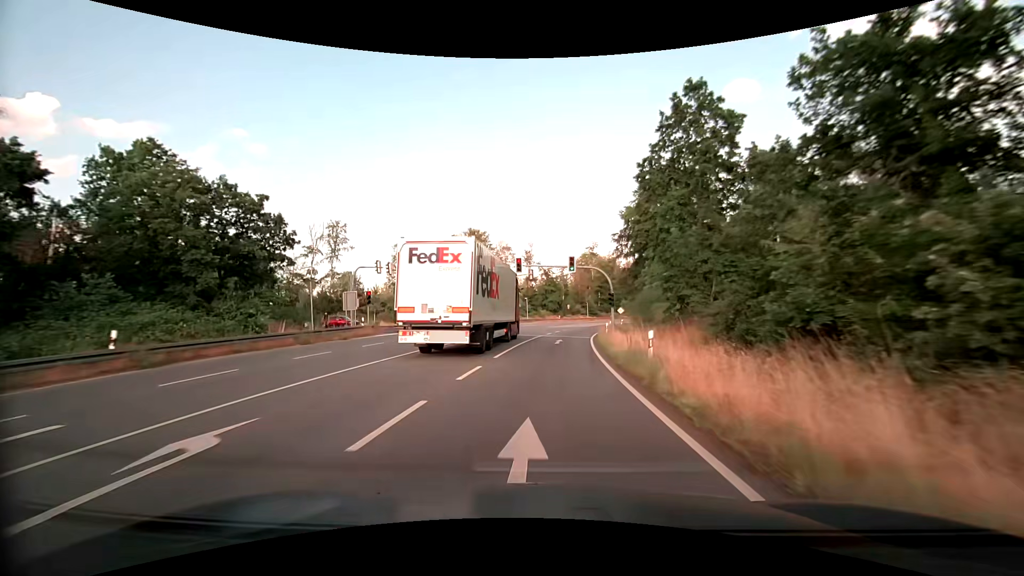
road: primary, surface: asphalt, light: Day
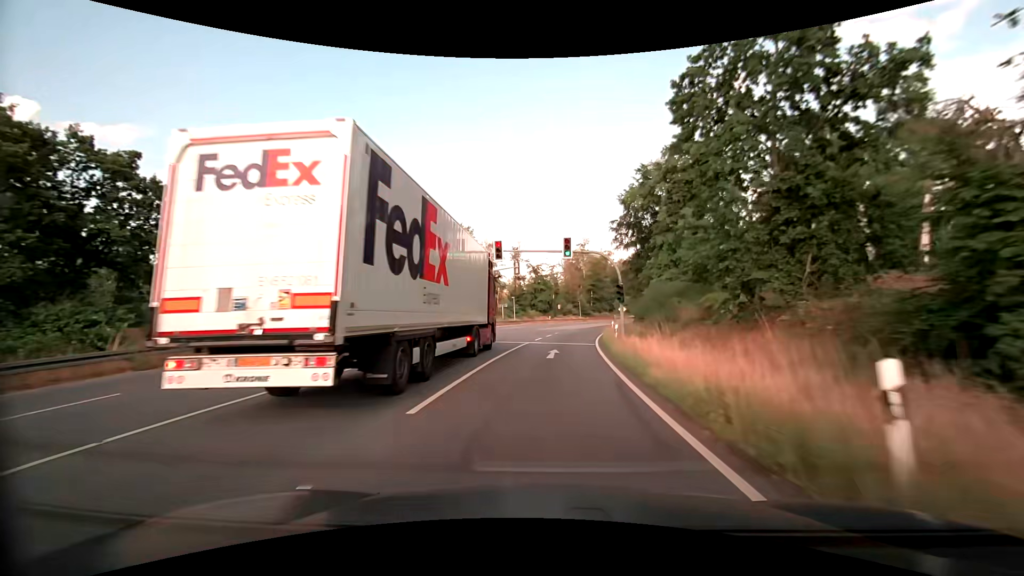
(+0.1, +9.8) m; +1°
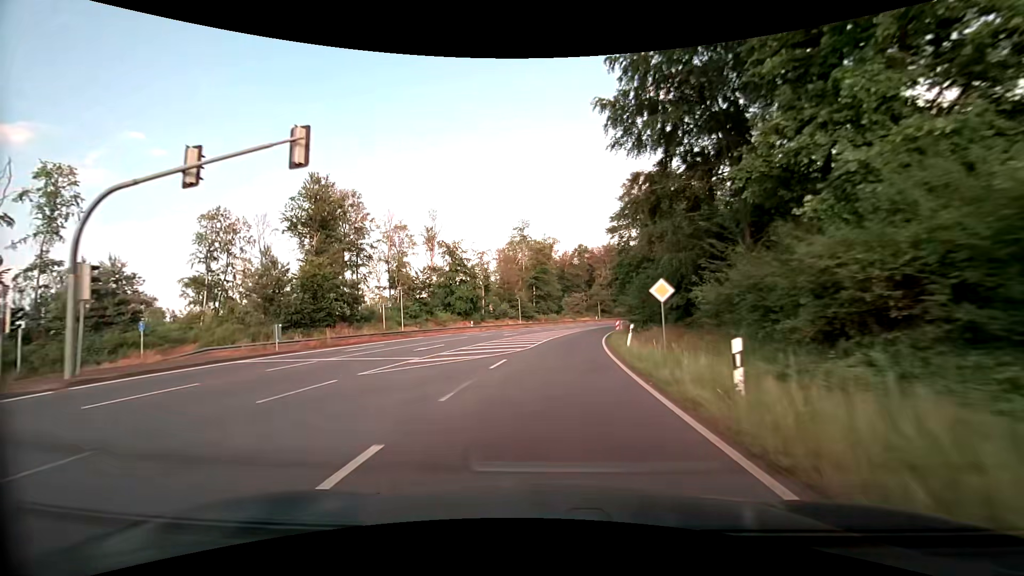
(+2.2, +39.3) m; +7°
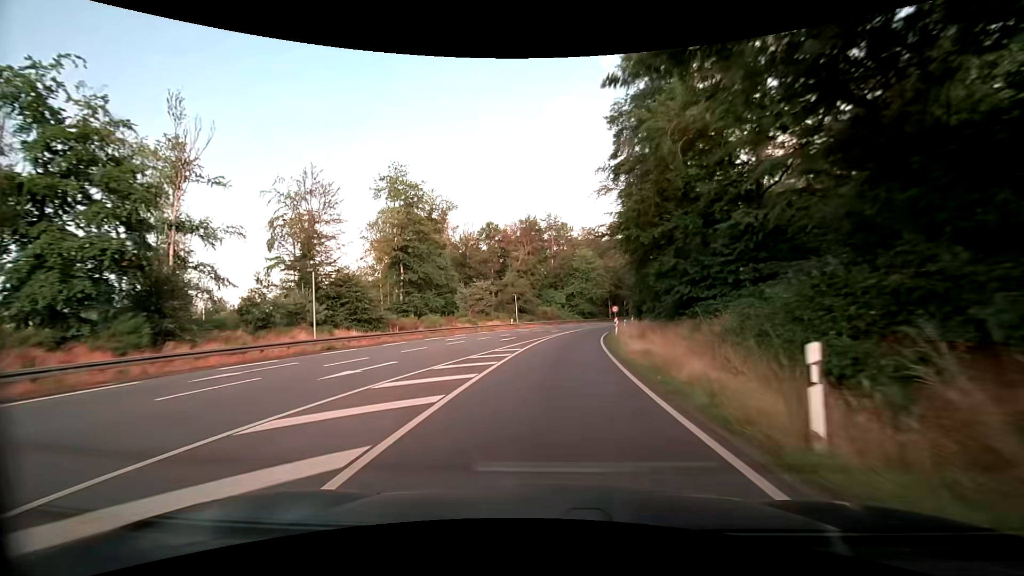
(+4.3, +49.6) m; +10°
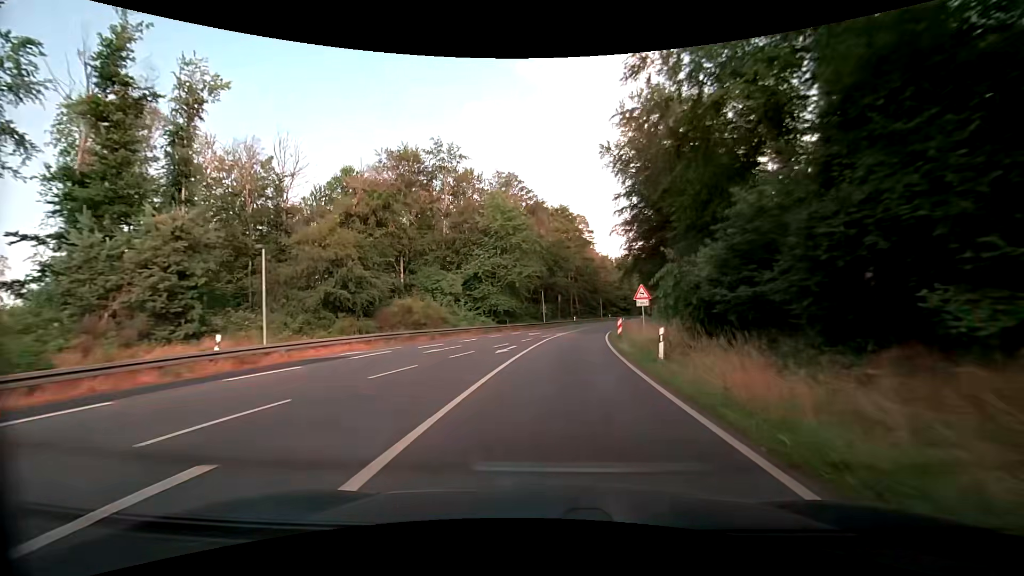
(+4.0, +50.3) m; +9°
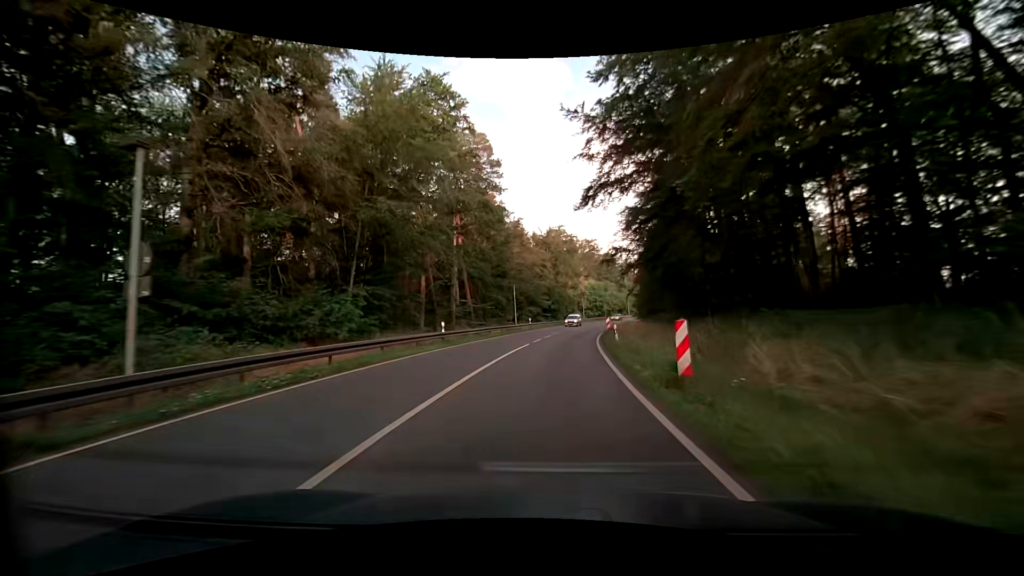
(+5.2, +52.3) m; +11°
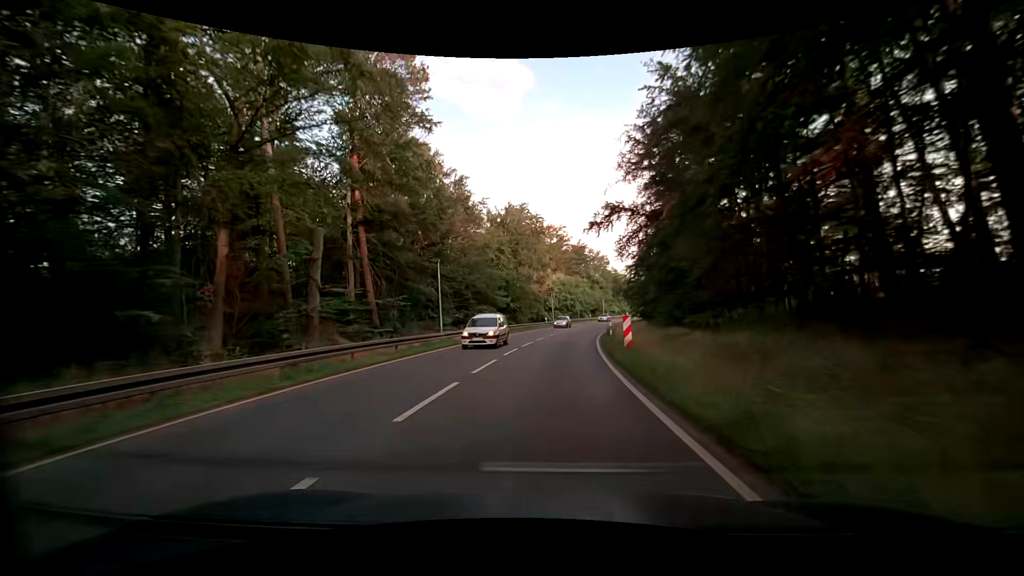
(+0.7, +22.0) m; +4°
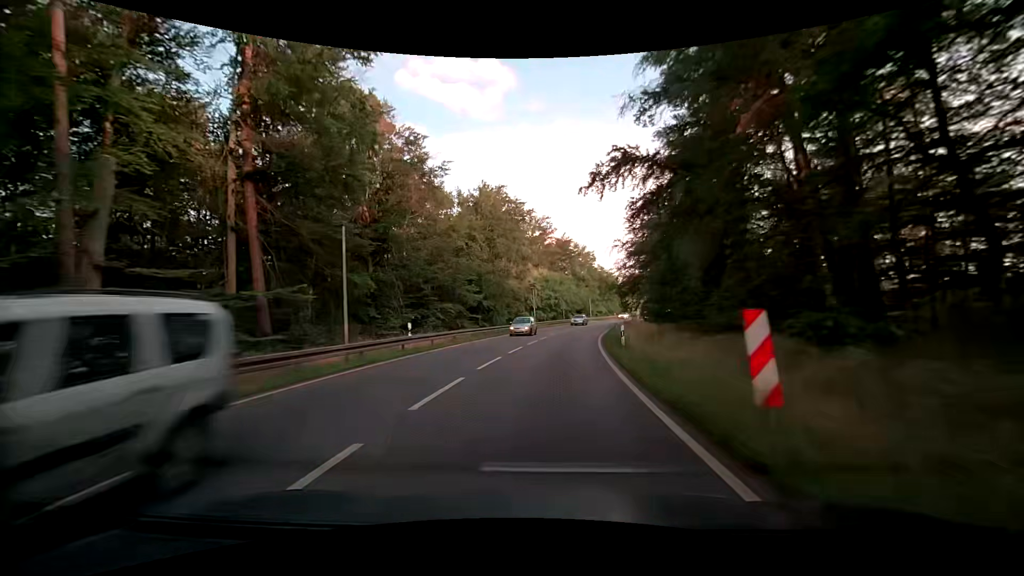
(+0.3, +11.2) m; +2°
(0, +10) (+1, +20) (+2, +30) (+3, +40) (+5, +50) (+7, +59) (+10, +69) (+12, +79) (+15, +88) (+18, +98) m
